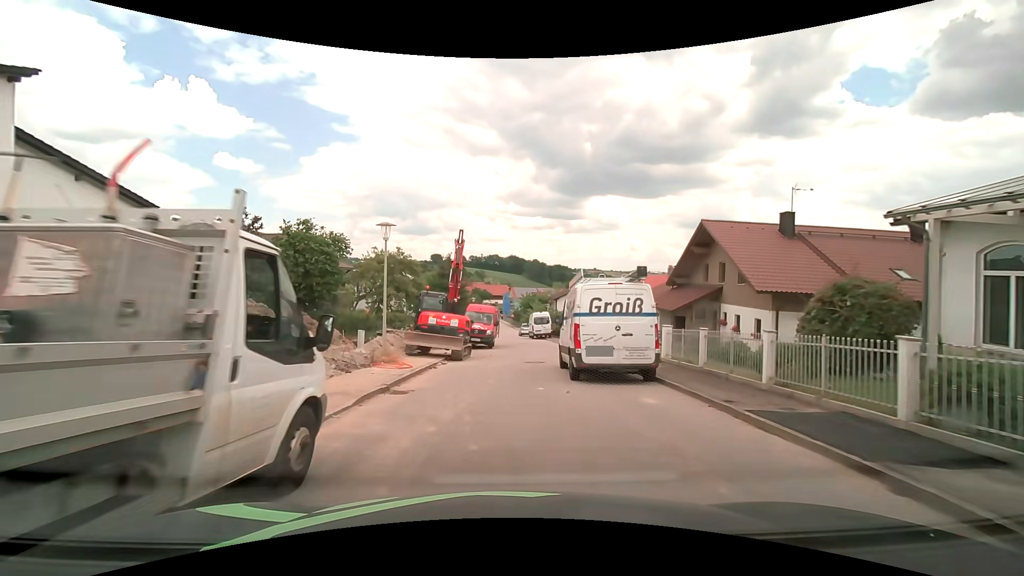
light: Day
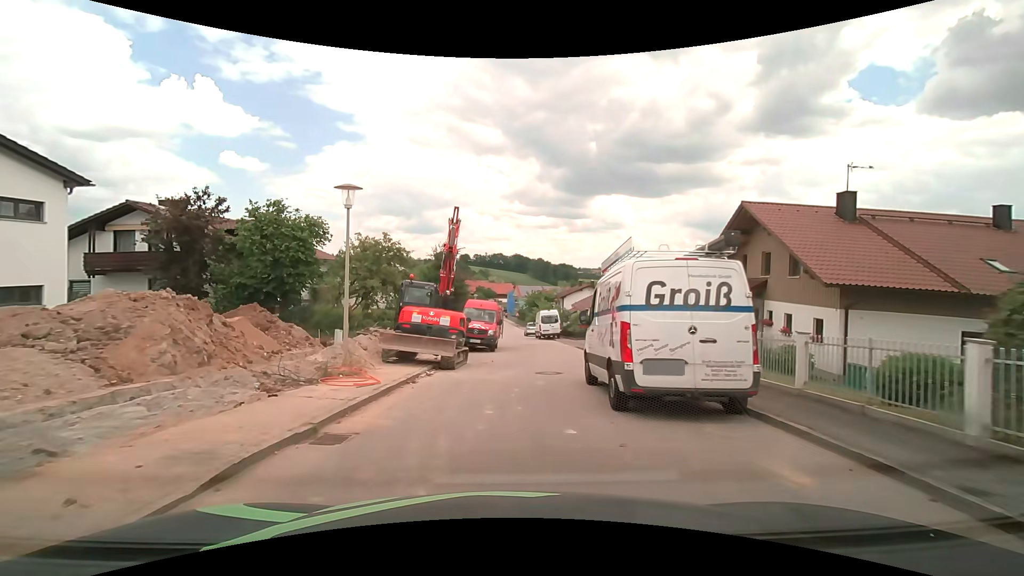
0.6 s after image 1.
(0.0, +4.2) m; 0°
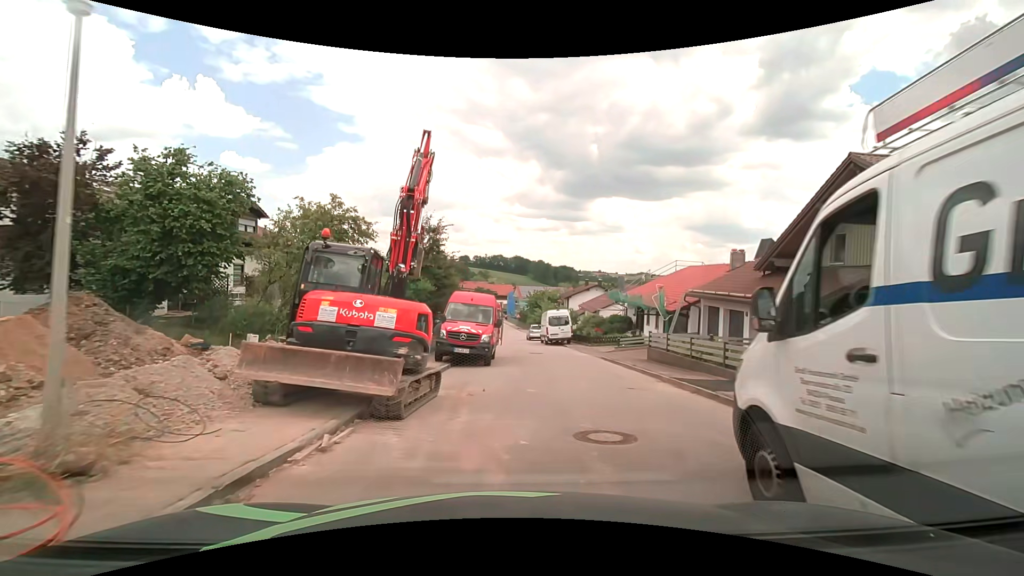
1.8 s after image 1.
(0.0, +7.5) m; 0°
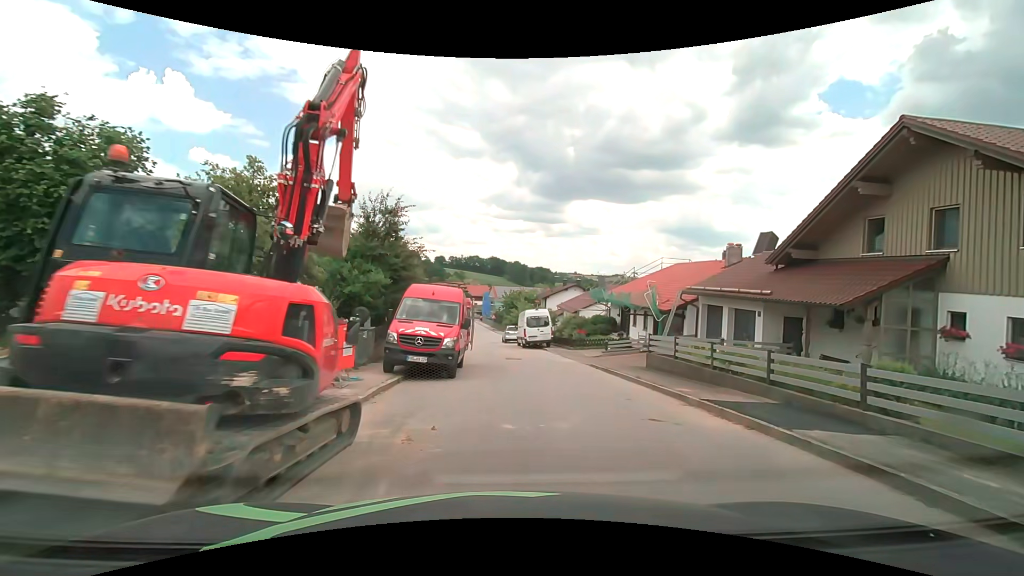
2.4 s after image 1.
(+0.1, +3.8) m; +3°
